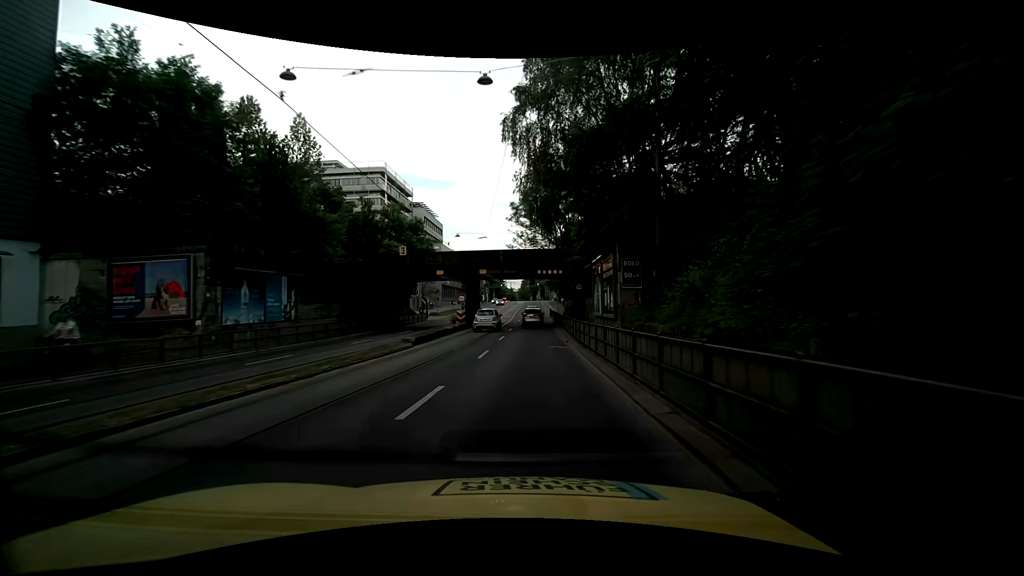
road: primary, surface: asphalt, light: Day
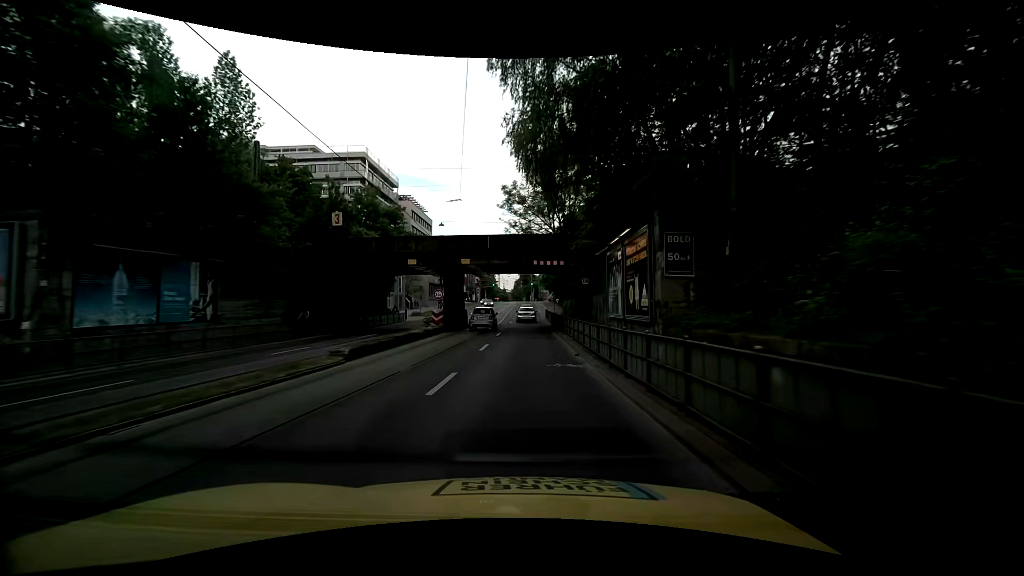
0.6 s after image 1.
(0.0, +7.3) m; +2°
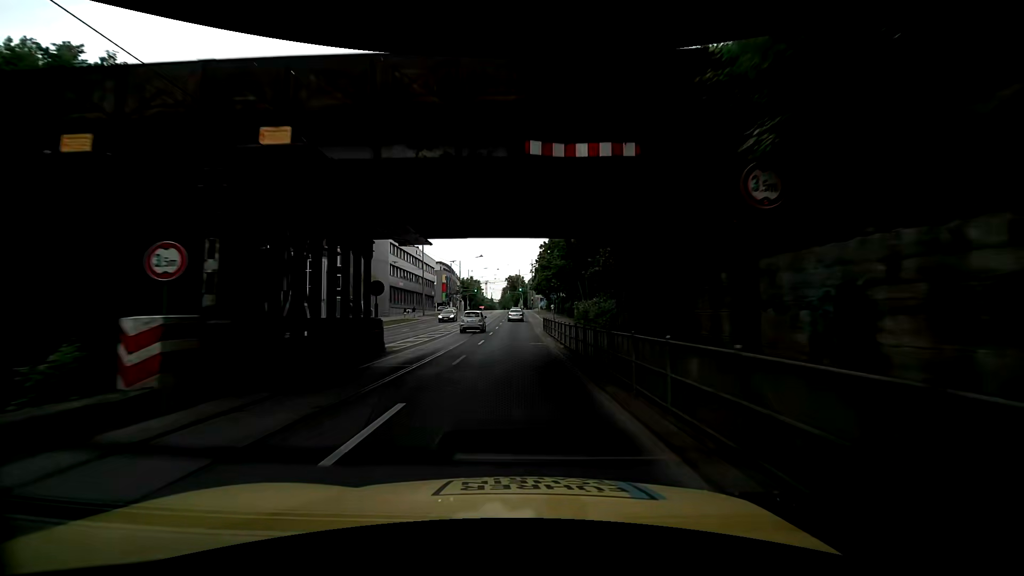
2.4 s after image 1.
(-0.1, +22.0) m; 0°
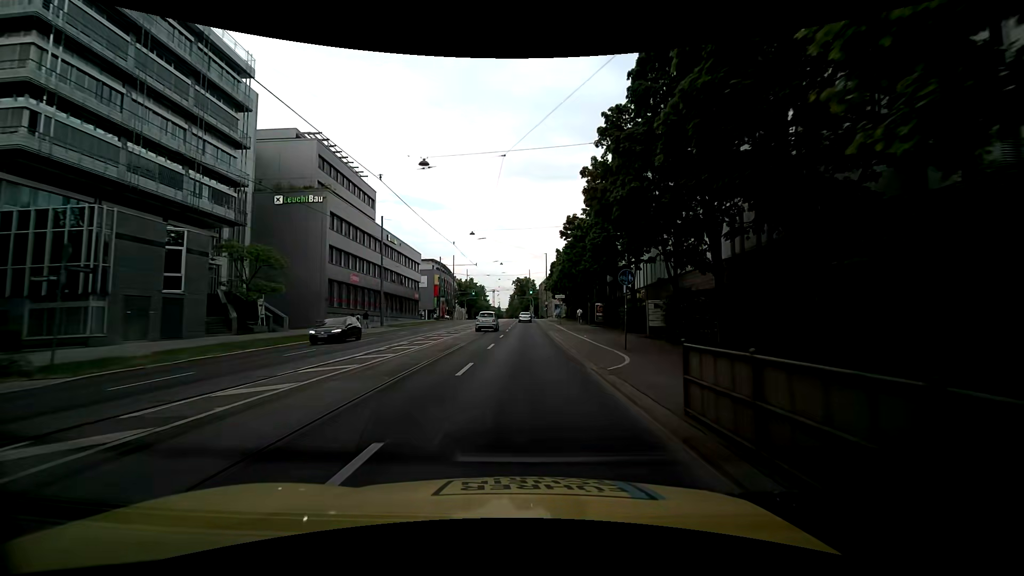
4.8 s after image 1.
(-0.3, +29.6) m; -2°
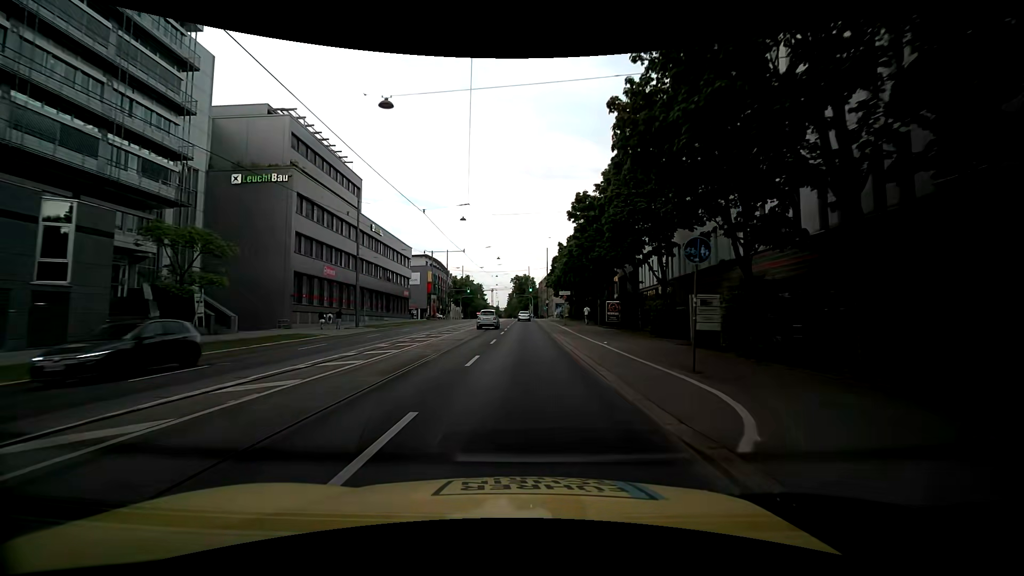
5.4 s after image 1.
(0.0, +7.5) m; +1°
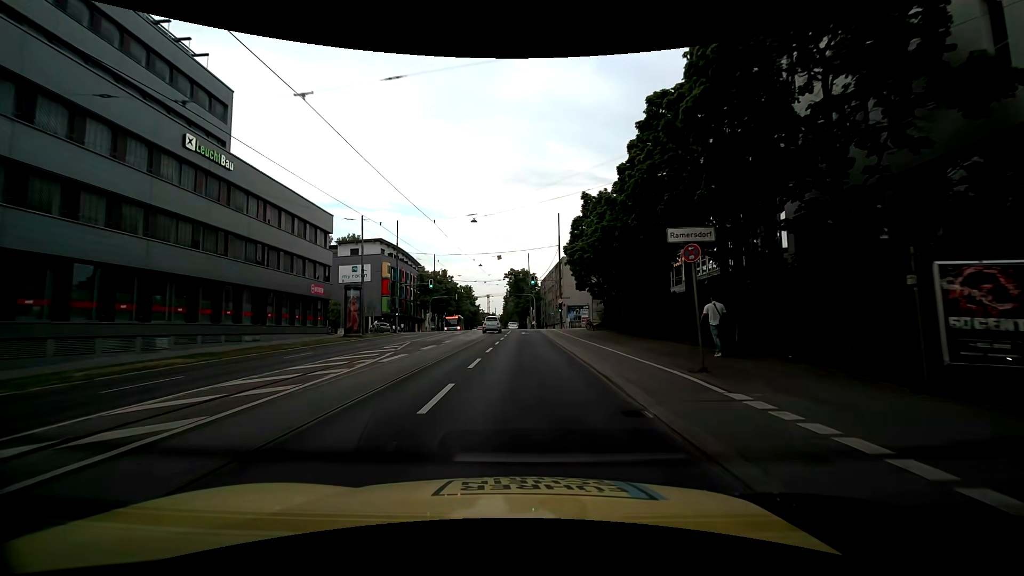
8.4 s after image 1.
(+0.4, +36.4) m; 0°
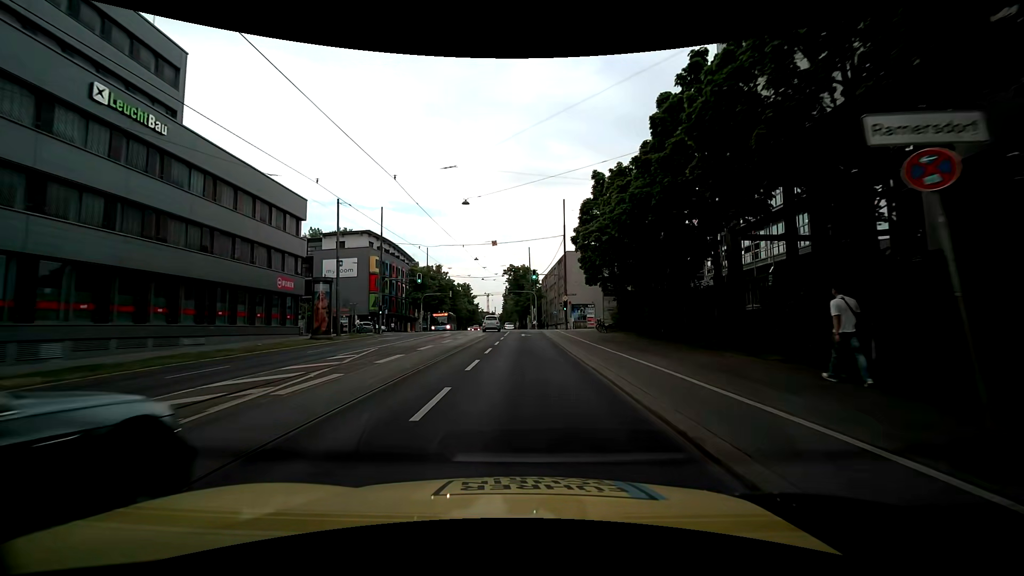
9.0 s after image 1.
(+0.1, +6.6) m; +1°
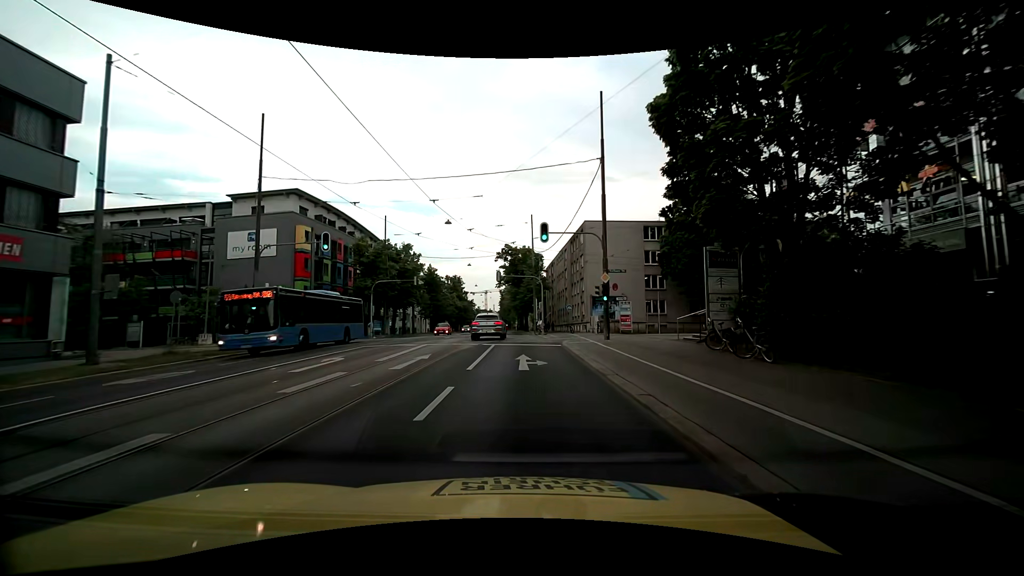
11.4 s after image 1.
(0.0, +24.1) m; -1°
(0, +10) (0, +20) (+1, +30) (+7, +38) (+17, +40) (+27, +40) (+37, +40) (+47, +40) (+57, +40) (+67, +40) m
